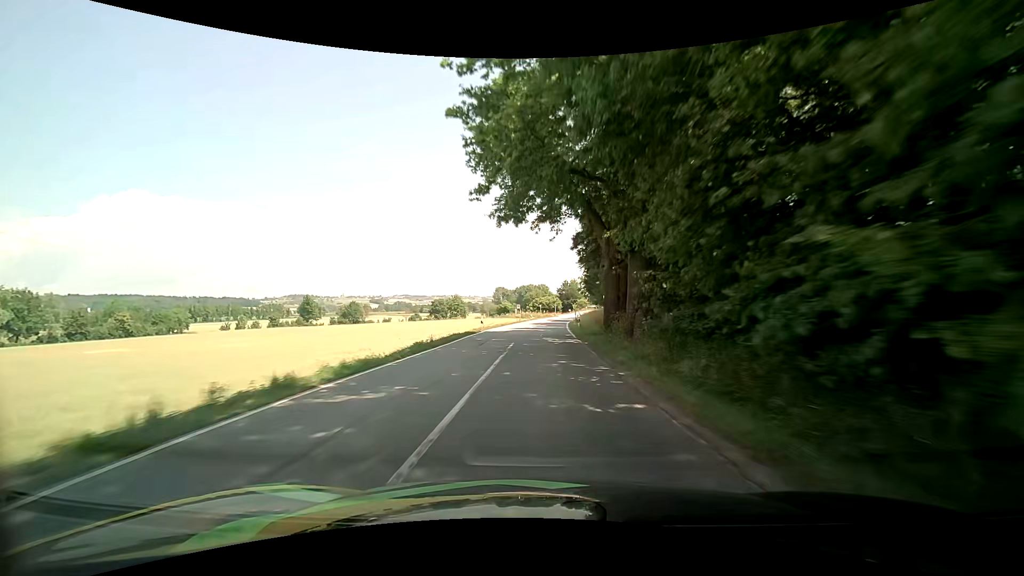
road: secondary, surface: asphalt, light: Day
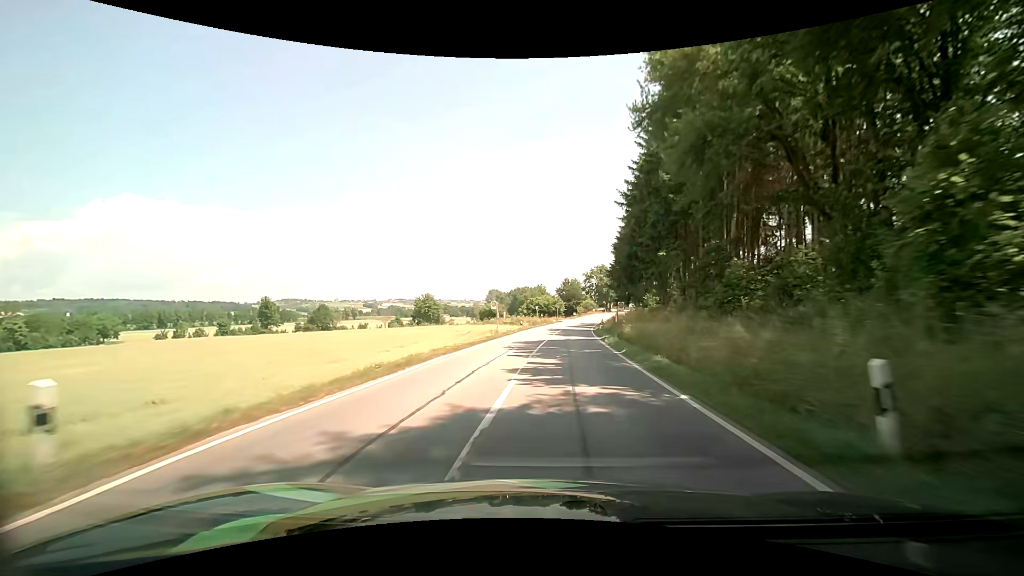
(-0.1, +34.8) m; 0°
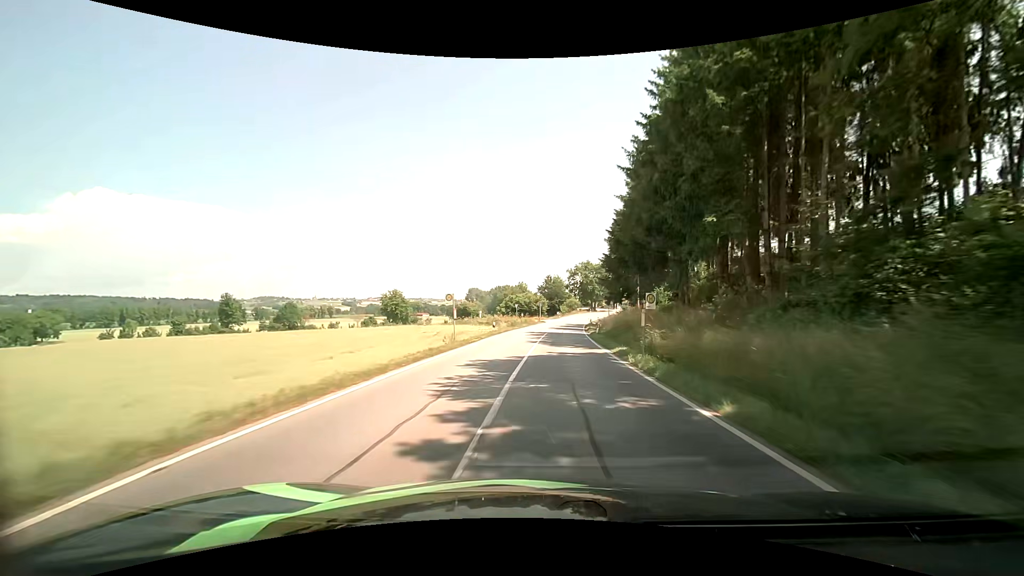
(+0.1, +11.5) m; +2°
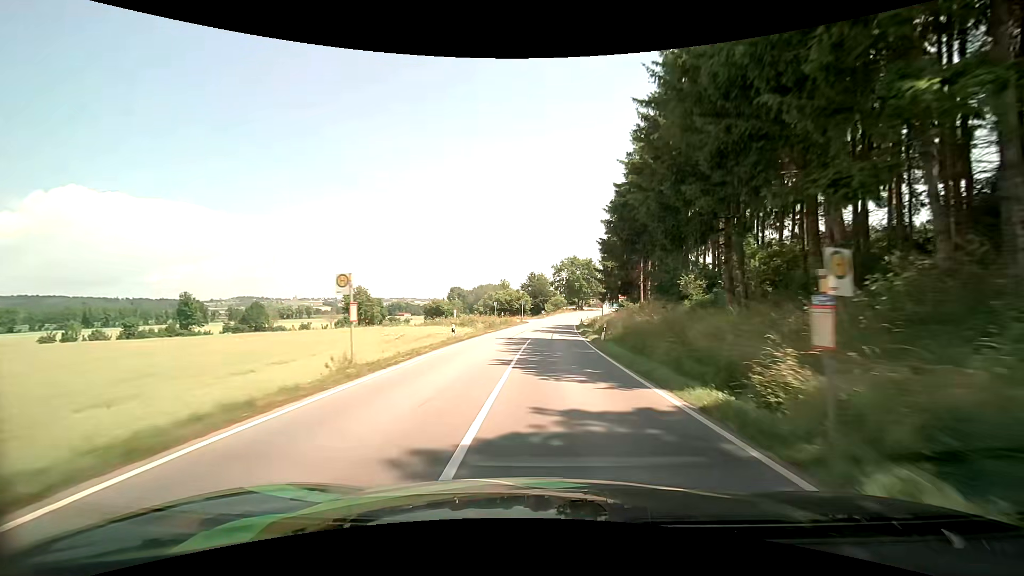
(+0.2, +11.4) m; +2°
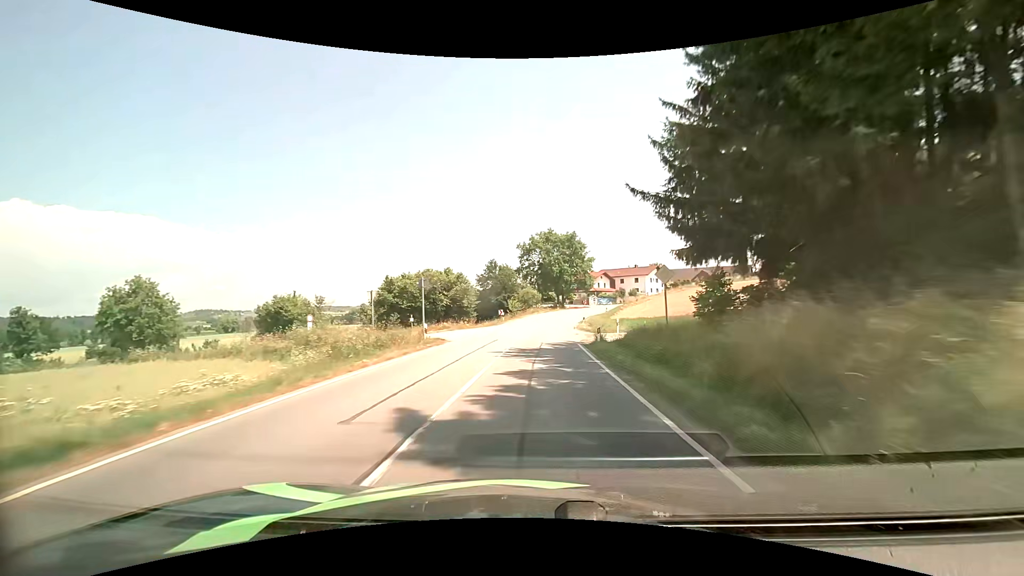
(+1.8, +44.8) m; +4°
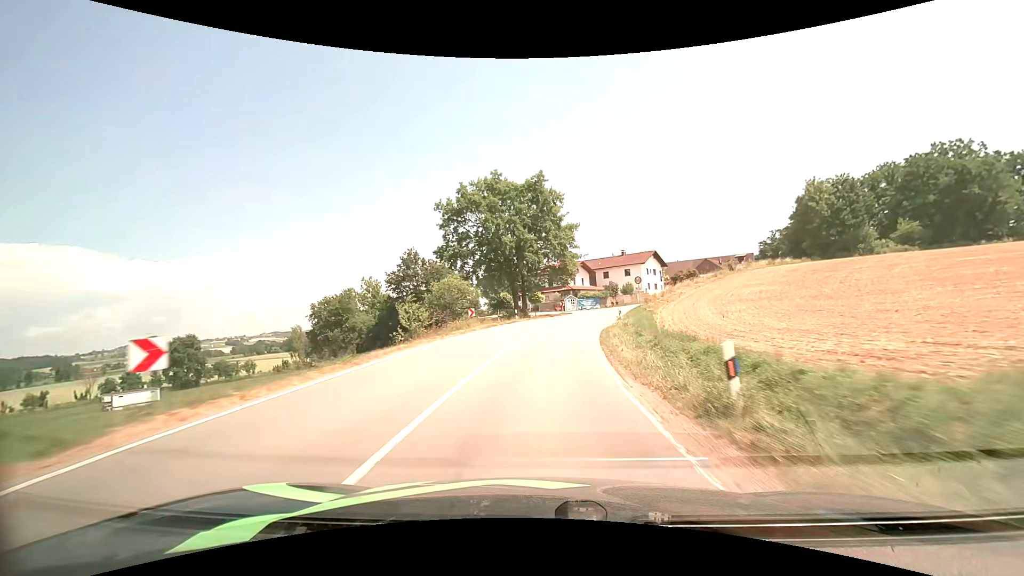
(+1.3, +44.1) m; +5°
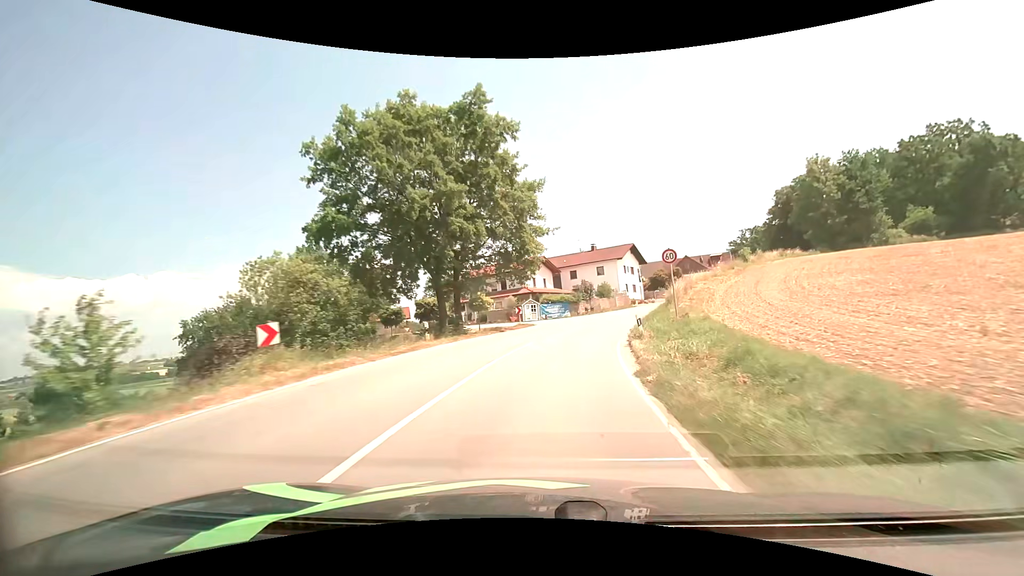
(+0.8, +20.3) m; +5°
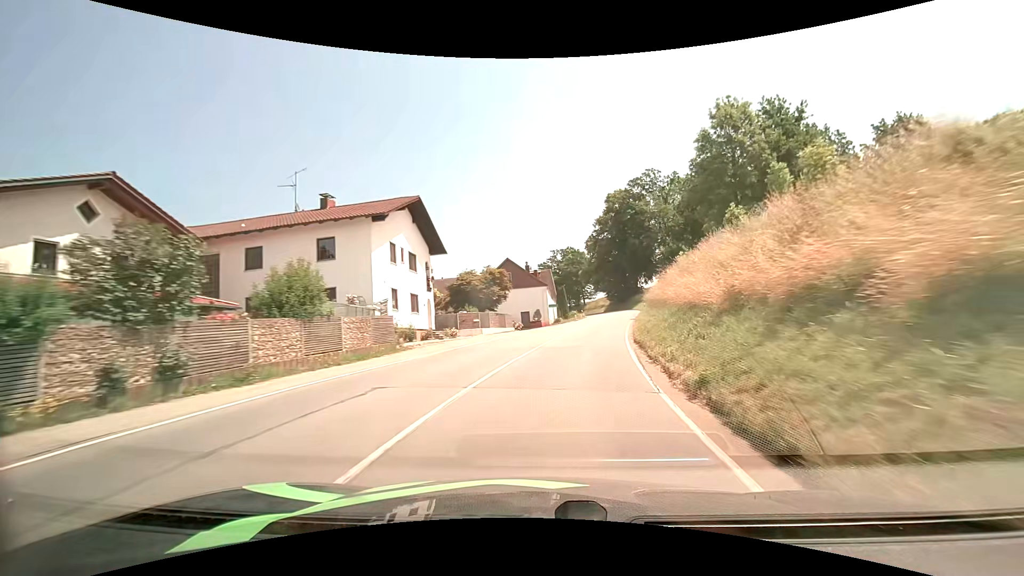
(+8.8, +44.3) m; +23°
(0, +10) (+2, +20) (+4, +30) (+6, +40) (+8, +49) (+10, +59) (+12, +69) (+13, +79) (+13, +89) (+13, +99) m
